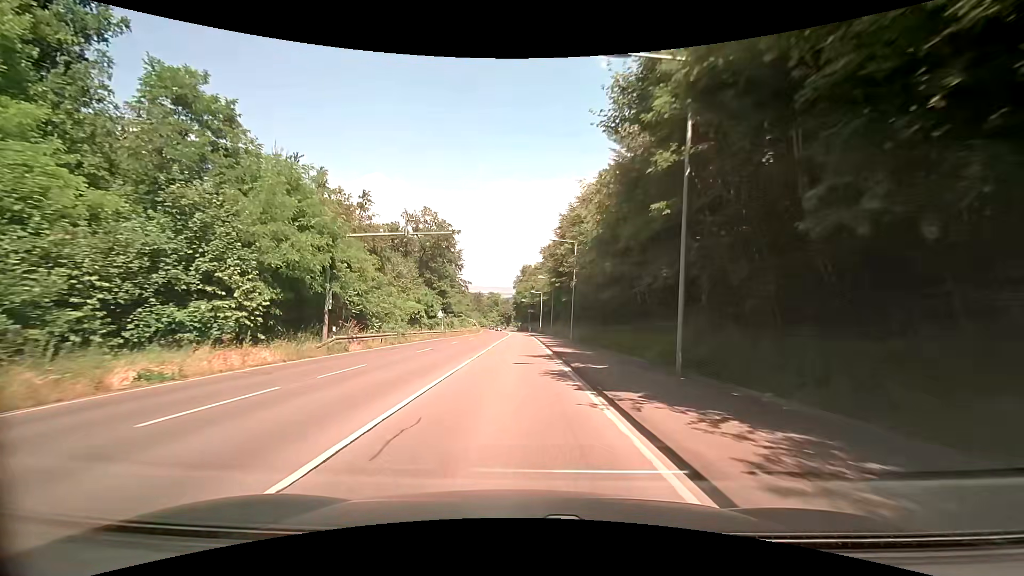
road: secondary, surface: asphalt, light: Day
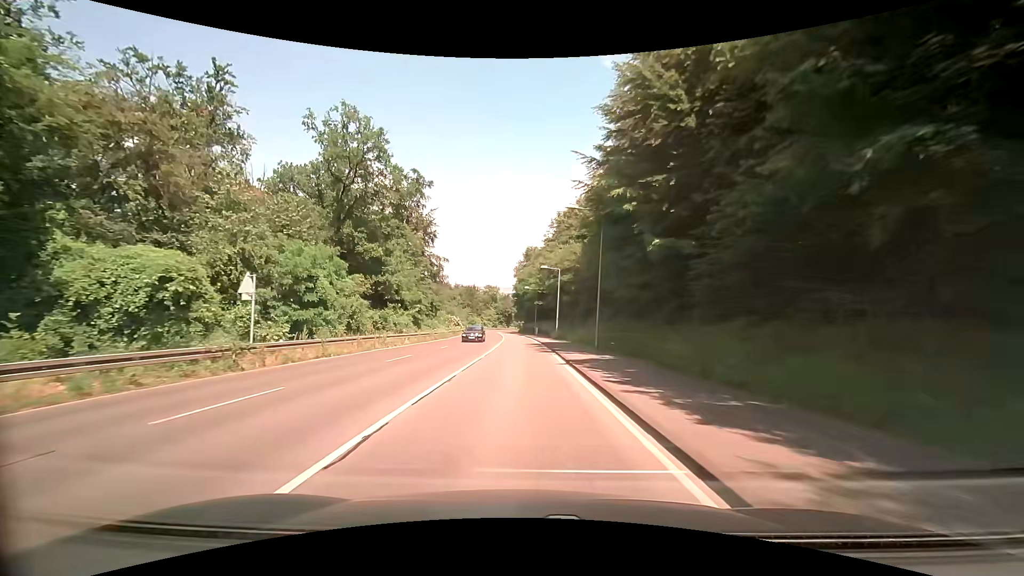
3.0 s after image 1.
(-0.2, +42.2) m; 0°
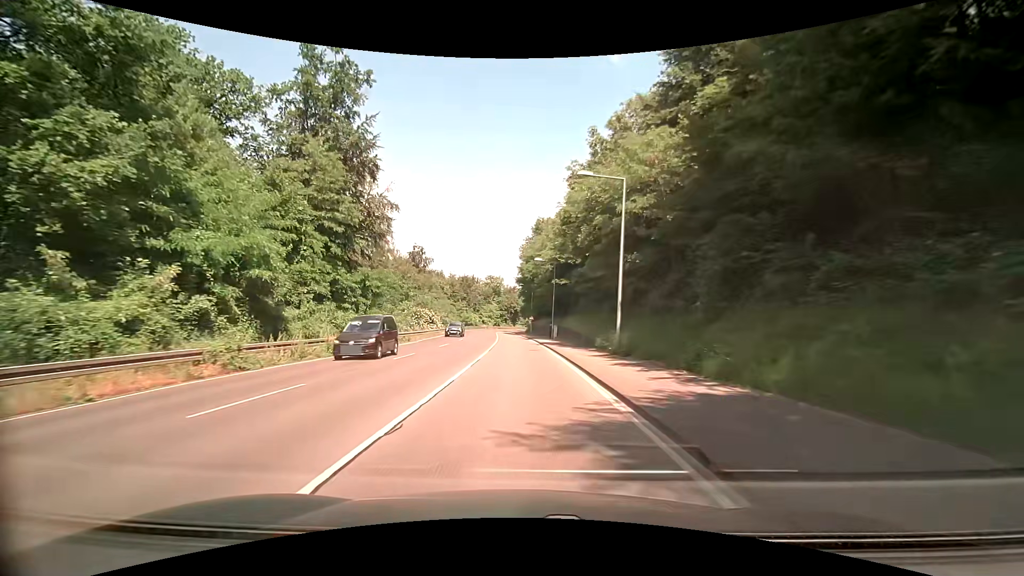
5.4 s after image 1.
(-0.2, +35.5) m; -1°
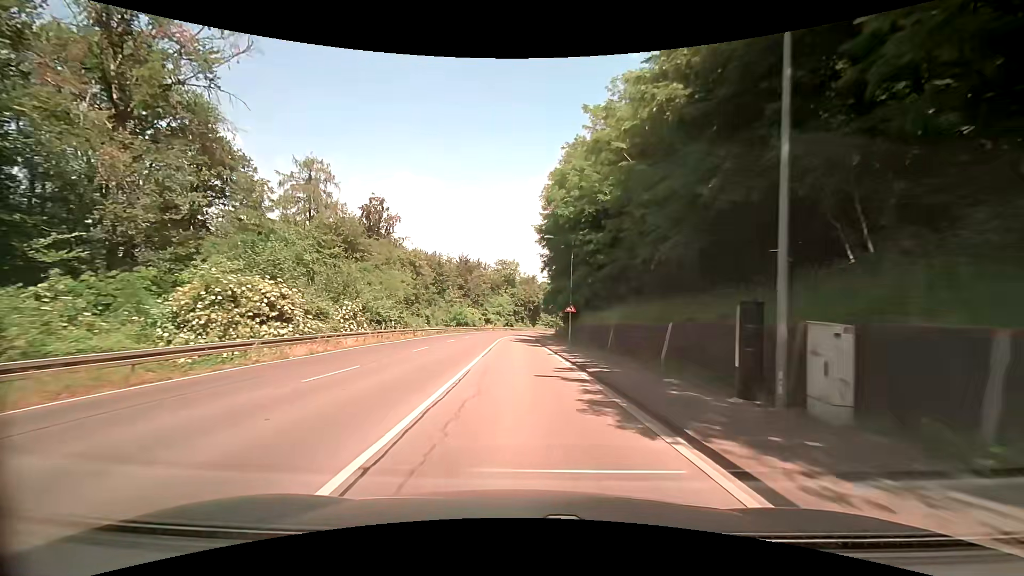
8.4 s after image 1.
(-0.8, +44.7) m; -2°
(0, +10) (0, +20) (0, +30) (0, +40) (0, +50) (0, +60) (0, +70) (+2, +80) (+3, +90) (+5, +100) m
